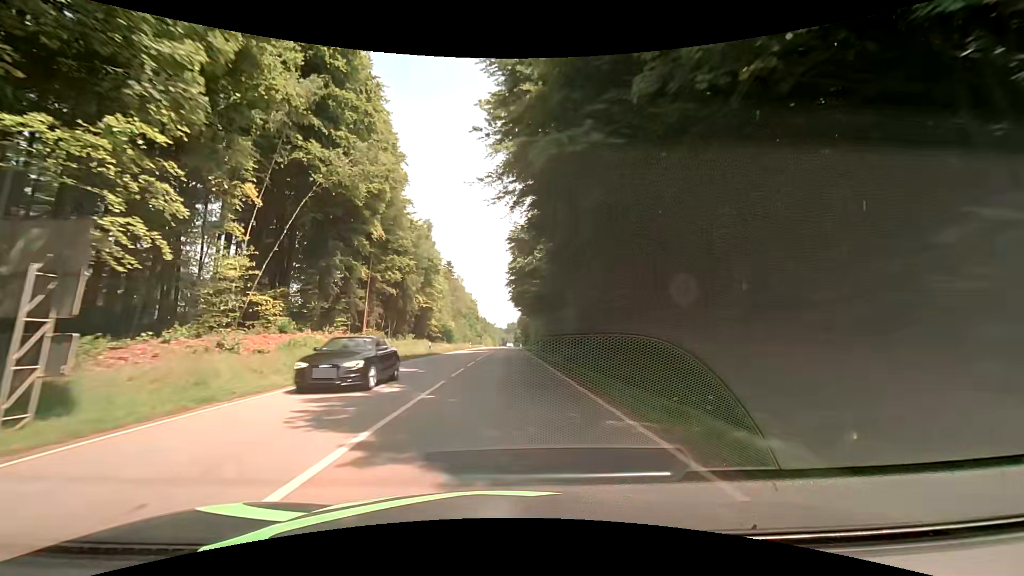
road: secondary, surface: asphalt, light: Day
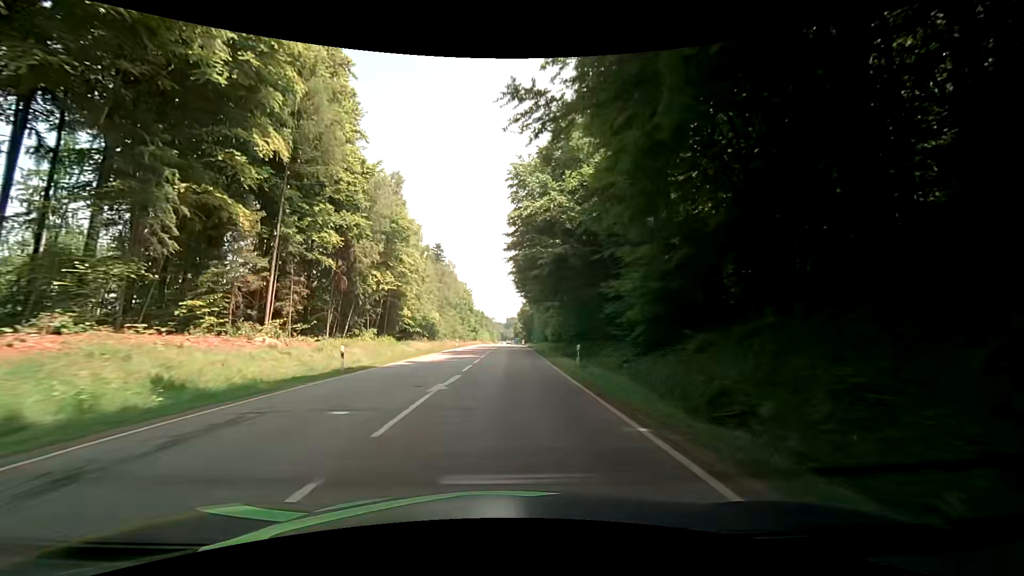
(-0.1, +22.6) m; -1°
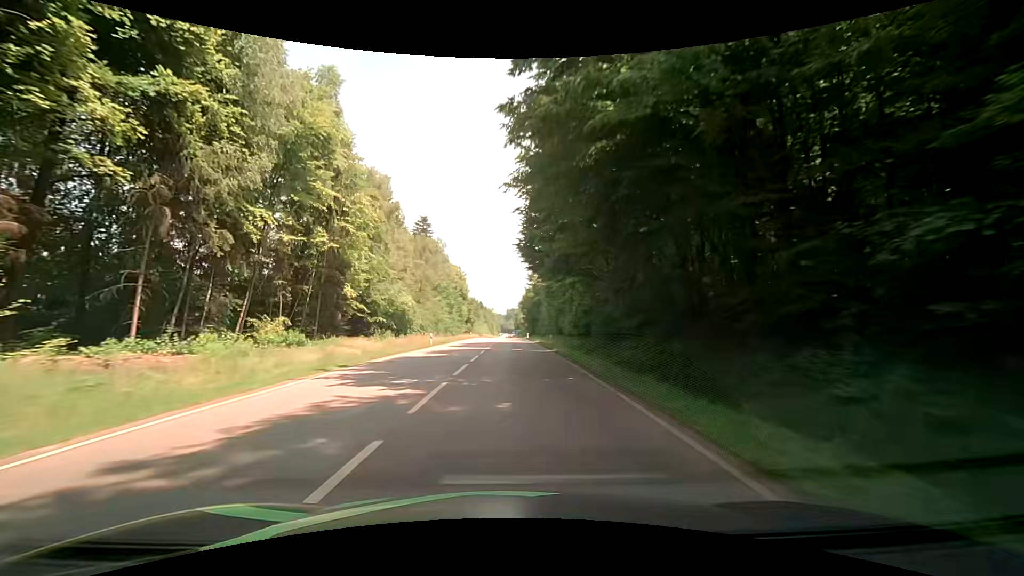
(+0.4, +22.4) m; 0°
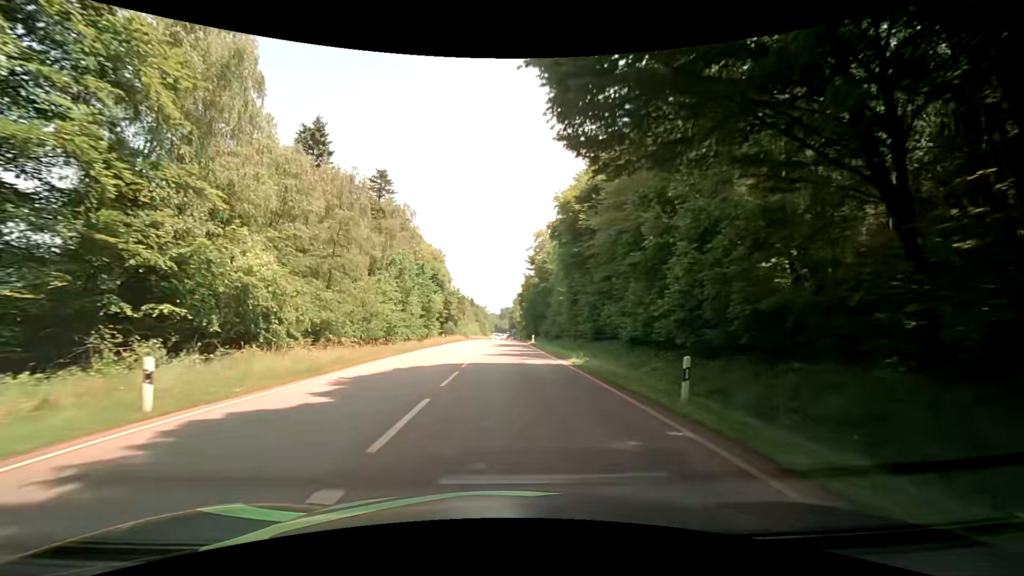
(+0.2, +32.4) m; +1°
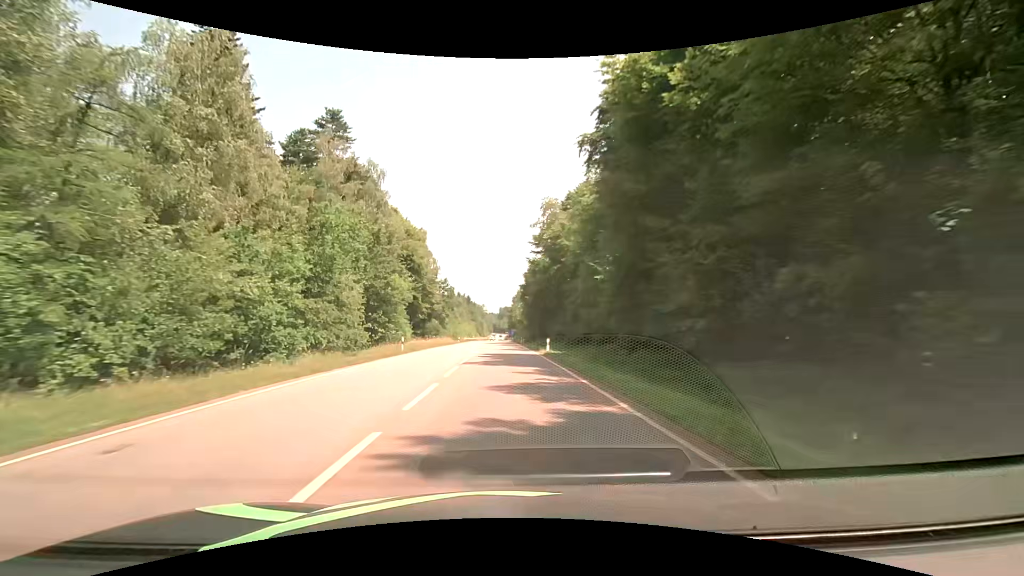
(+0.1, +21.4) m; +1°
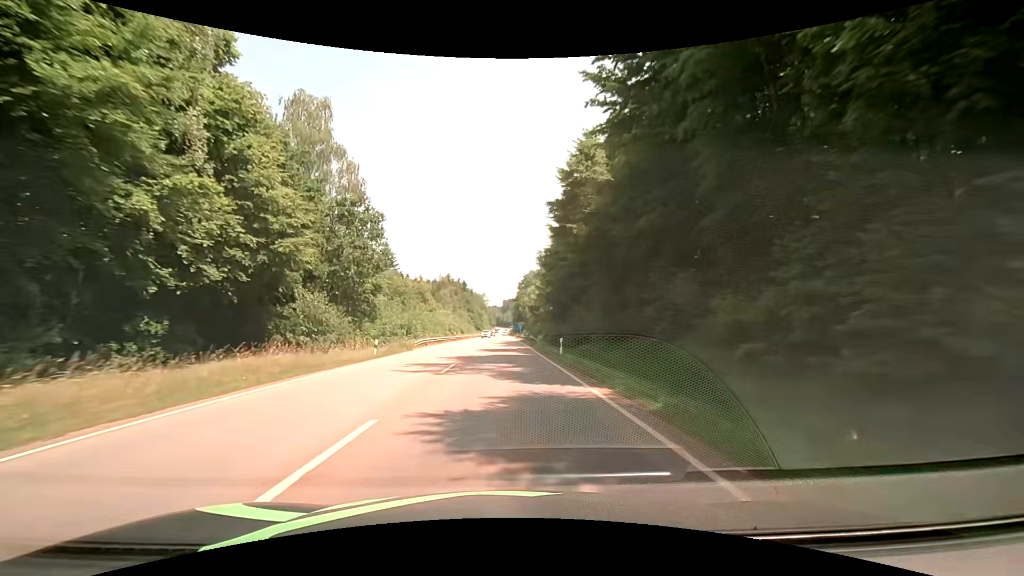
(-0.5, +53.6) m; -1°
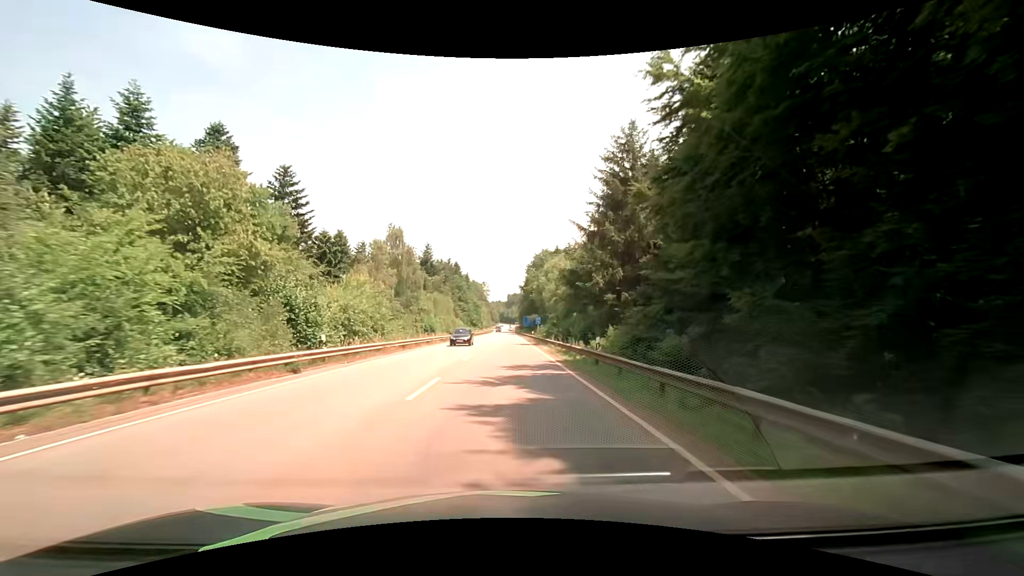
(-0.2, +54.0) m; 0°
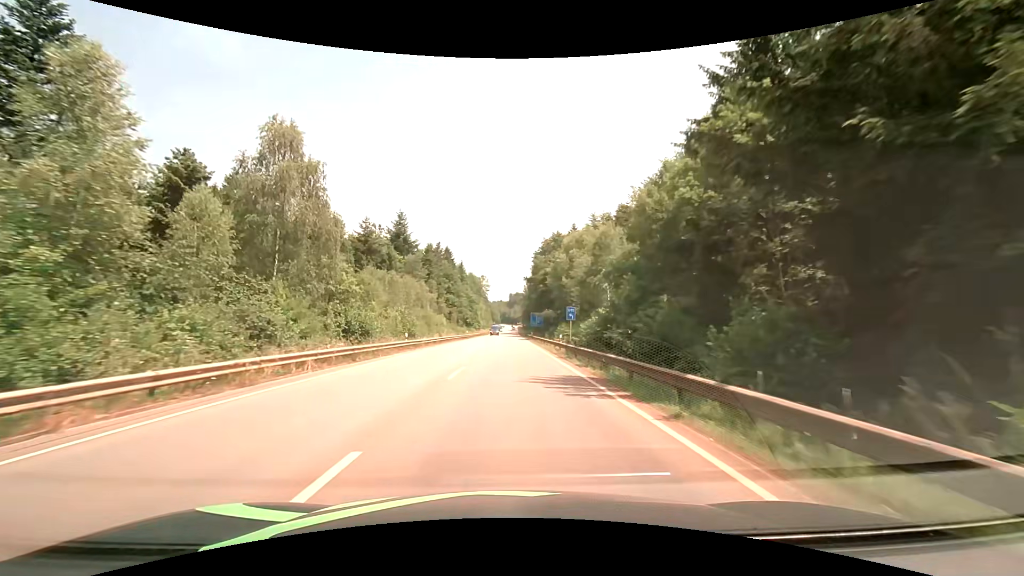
(-0.2, +32.5) m; 0°
(0, +10) (0, +20) (0, +30) (0, +40) (0, +50) (+1, +60) (+1, +70) (+1, +80) (+1, +90) (+1, +100) m
